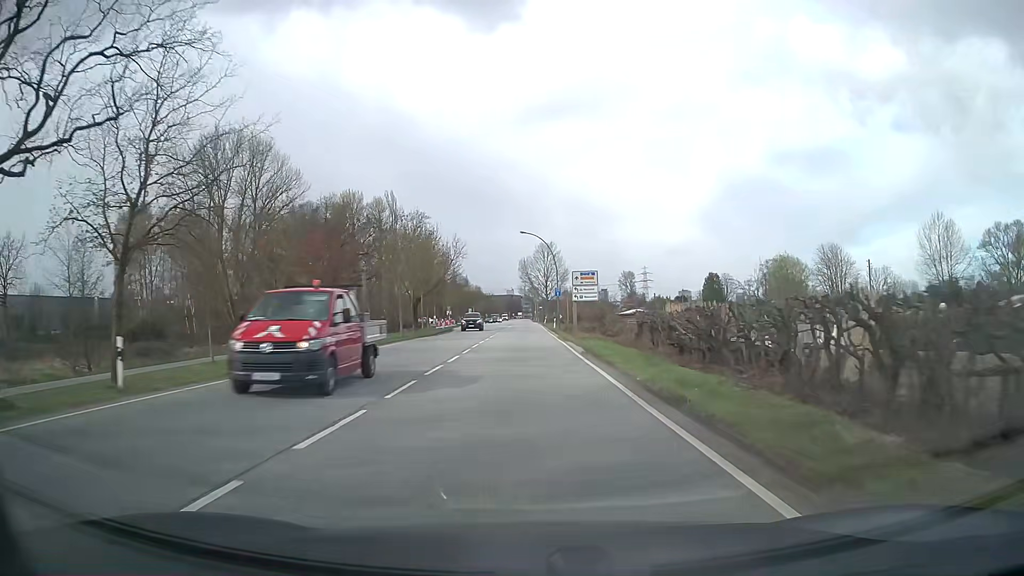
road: secondary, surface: asphalt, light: Day
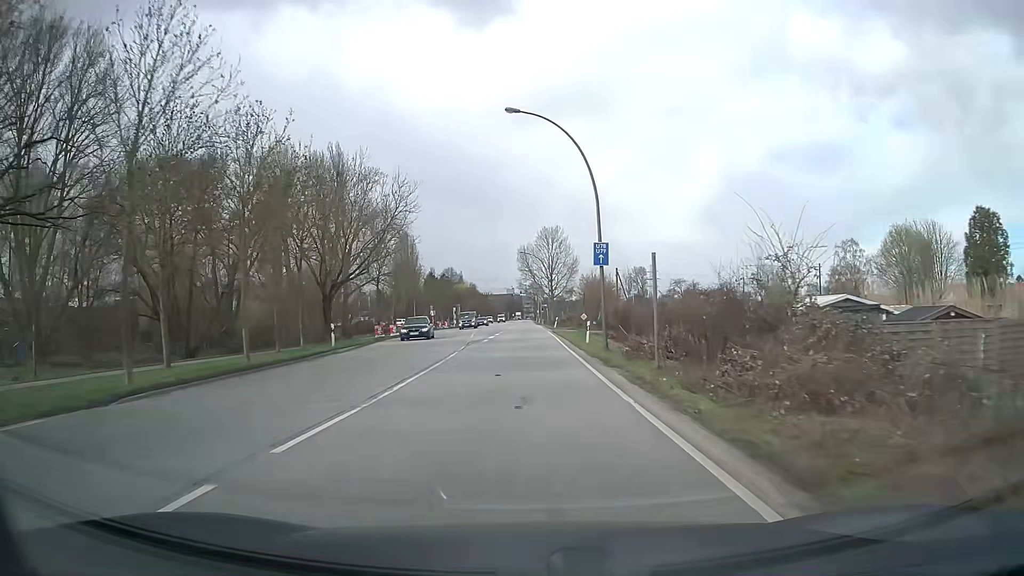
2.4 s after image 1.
(+0.1, +41.0) m; 0°
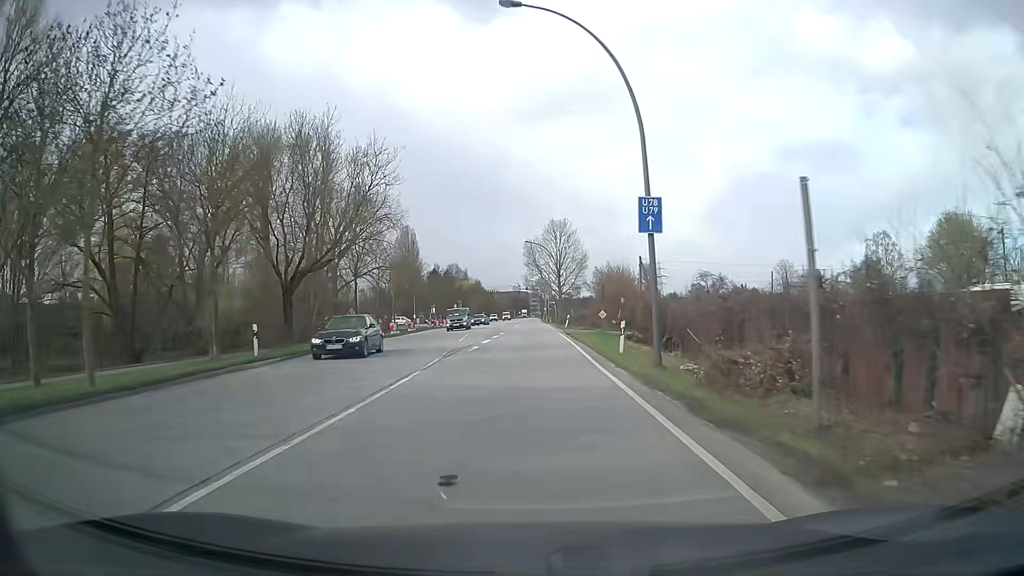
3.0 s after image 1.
(0.0, +10.0) m; -1°
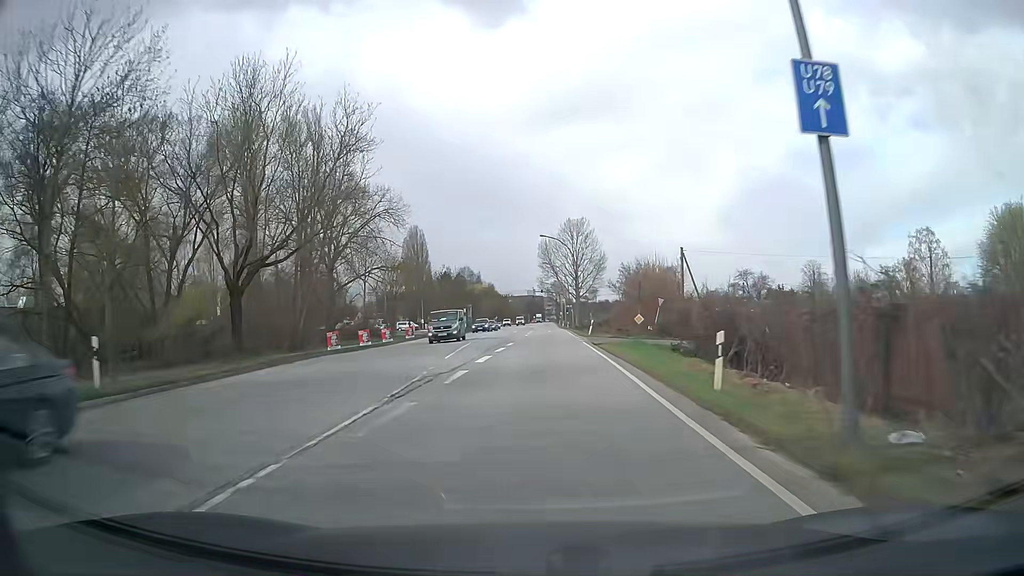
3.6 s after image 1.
(-0.1, +9.8) m; -1°
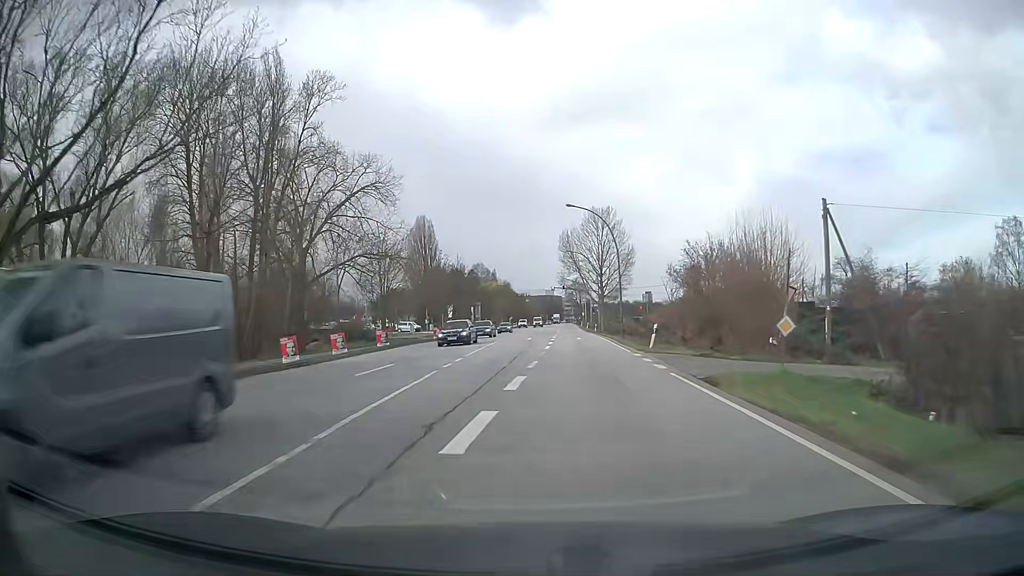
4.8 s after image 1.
(-0.3, +19.0) m; -1°
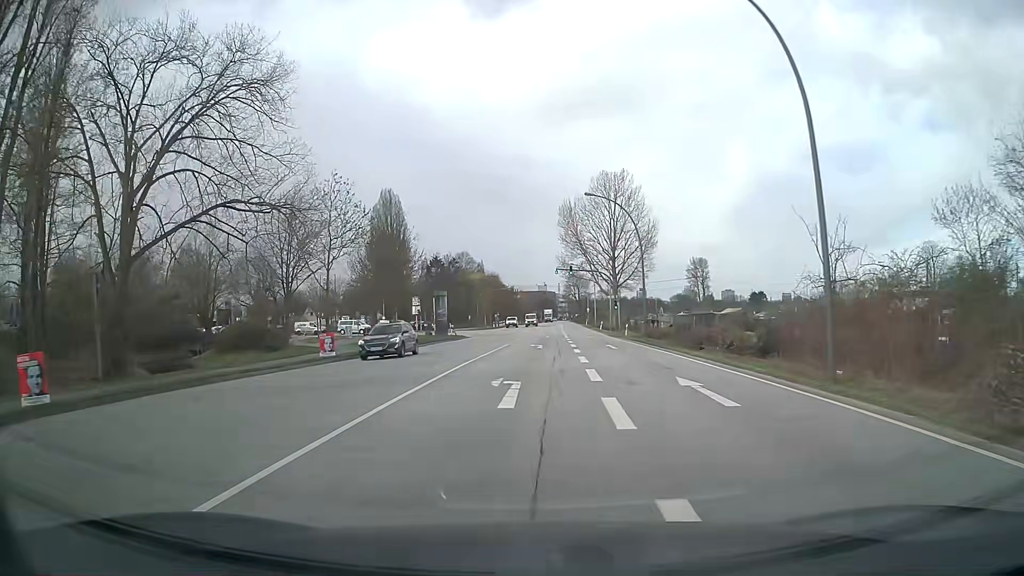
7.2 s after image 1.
(-0.2, +34.8) m; 0°
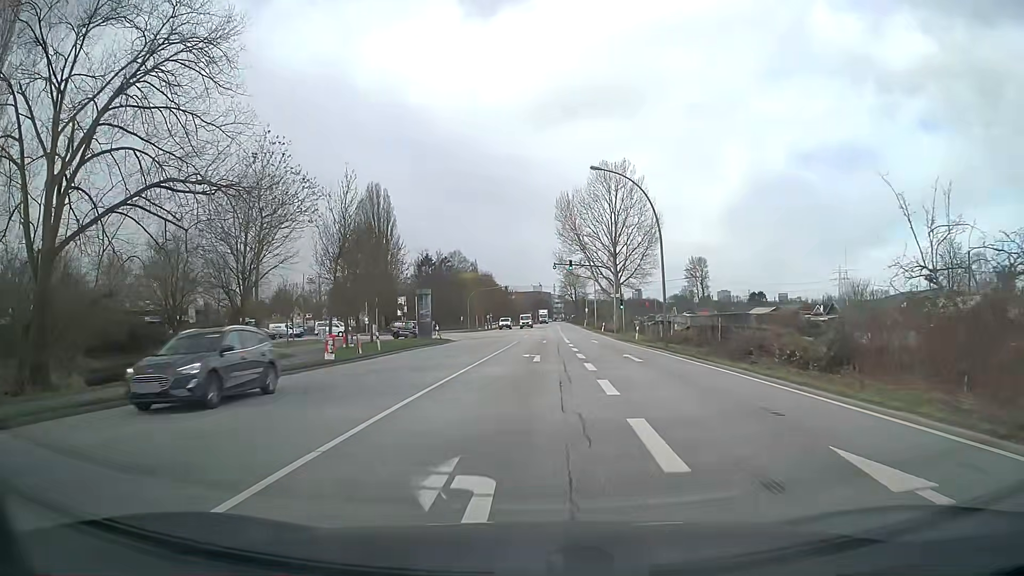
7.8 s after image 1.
(0.0, +8.1) m; 0°
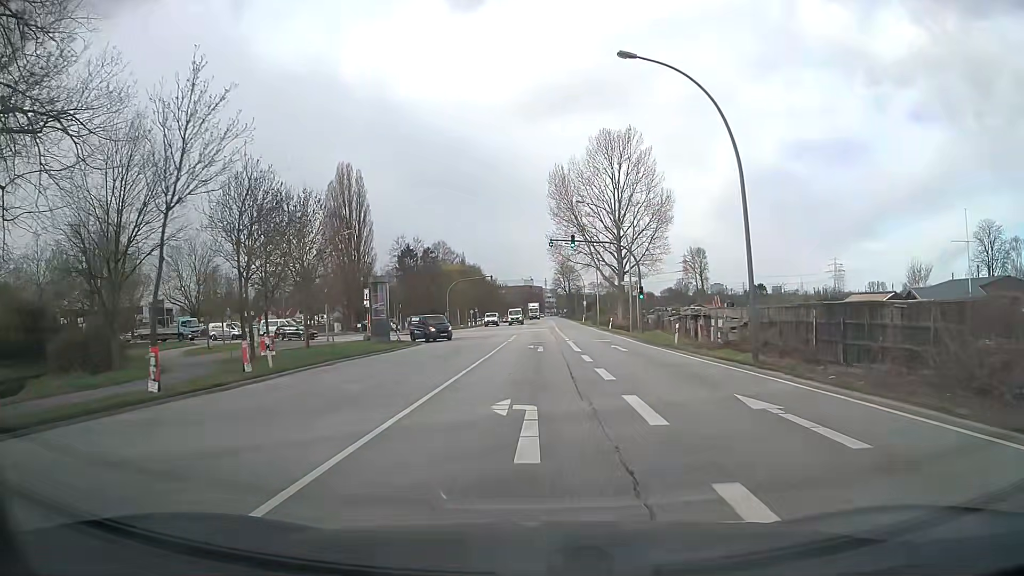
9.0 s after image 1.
(+0.1, +15.6) m; +1°
(0, +10) (0, +20) (0, +30) (+1, +40) (+1, +50) (-1, +60) (-6, +68) (-14, +74) (-24, +76) (-34, +76) m
